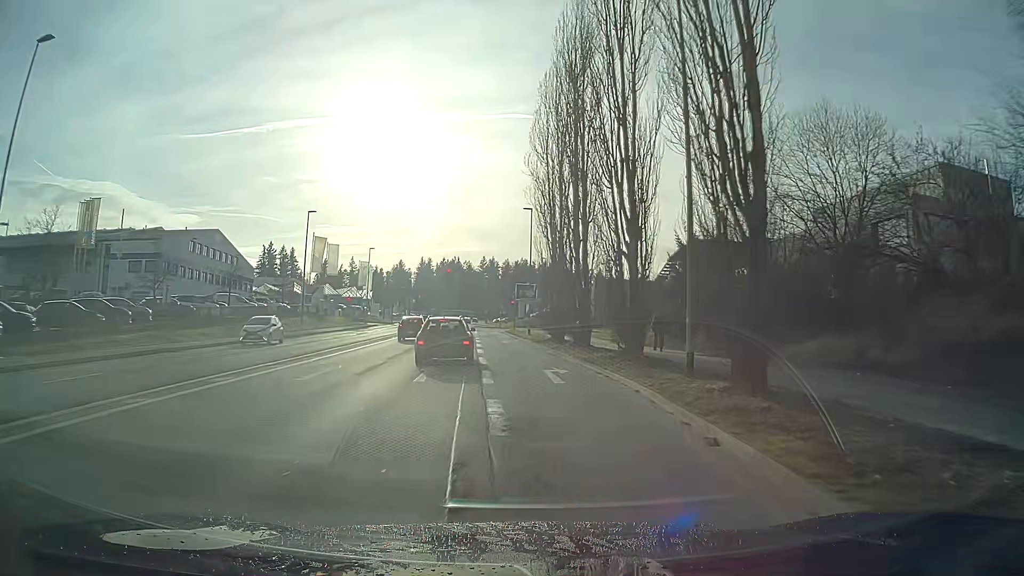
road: tertiary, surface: asphalt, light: Day
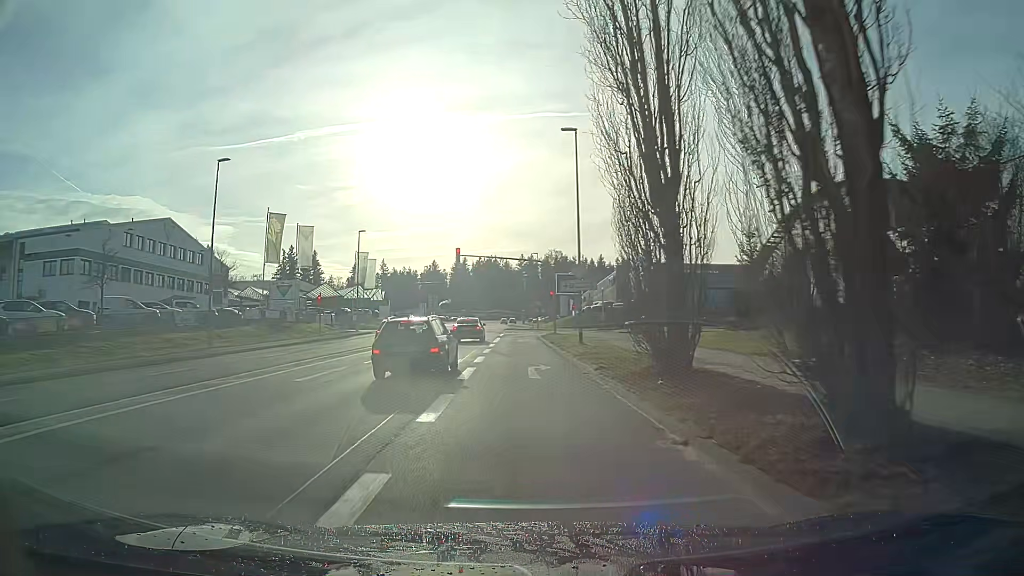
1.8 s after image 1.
(-0.8, +23.3) m; -4°
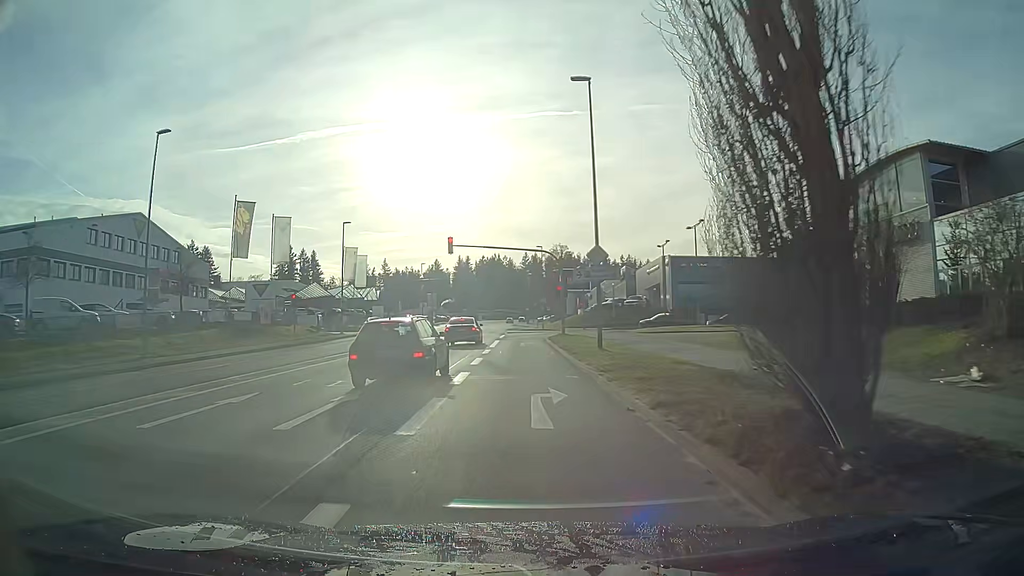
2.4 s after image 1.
(0.0, +7.1) m; 0°
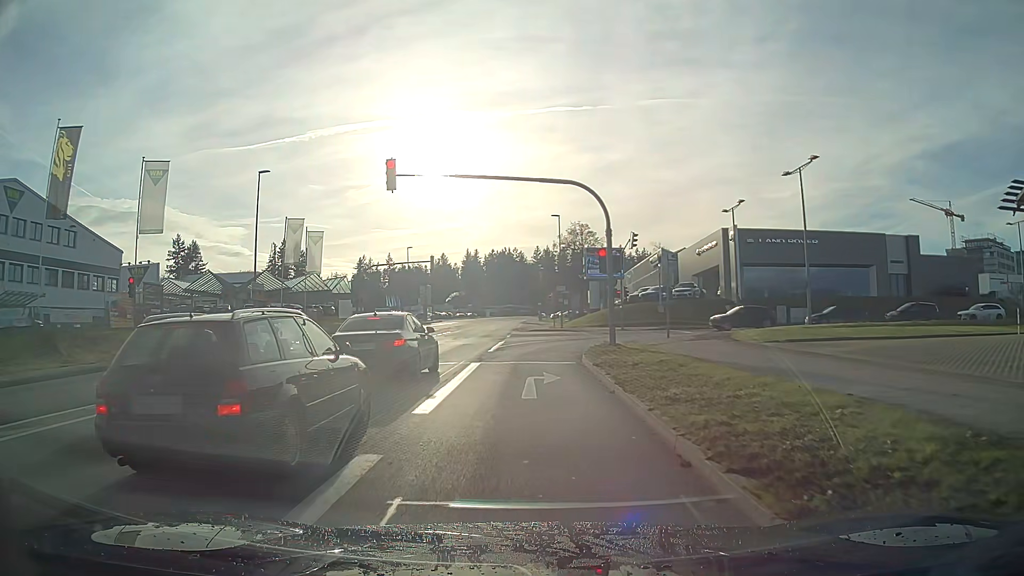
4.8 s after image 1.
(-0.1, +22.0) m; 0°
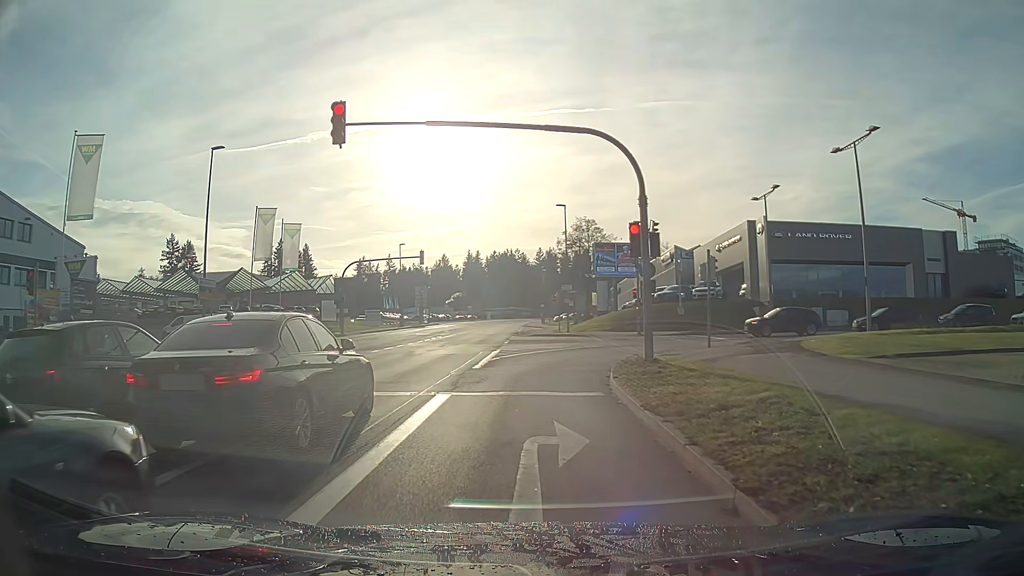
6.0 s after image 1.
(0.0, +6.7) m; 0°
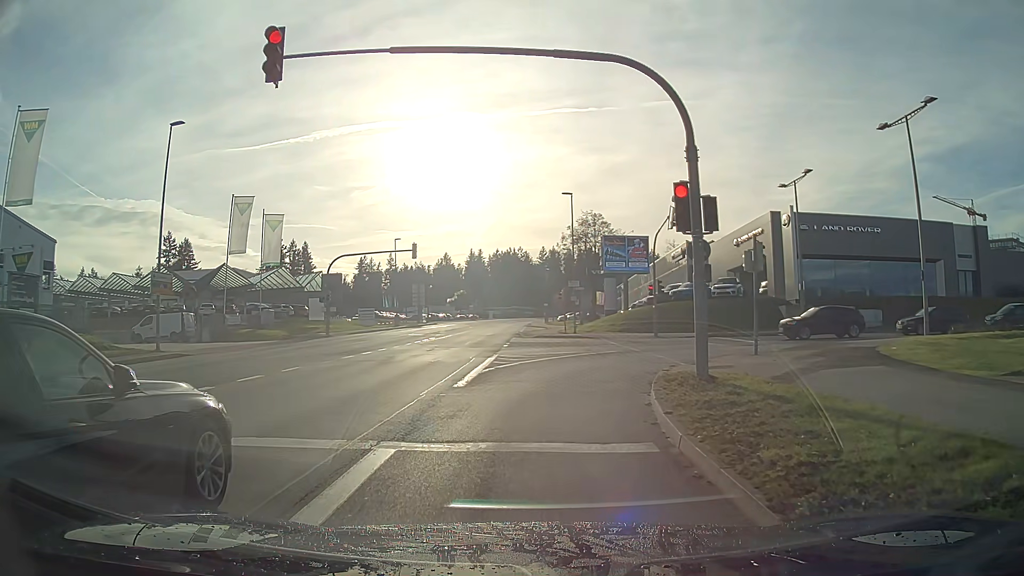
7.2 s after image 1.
(0.0, +4.7) m; 0°
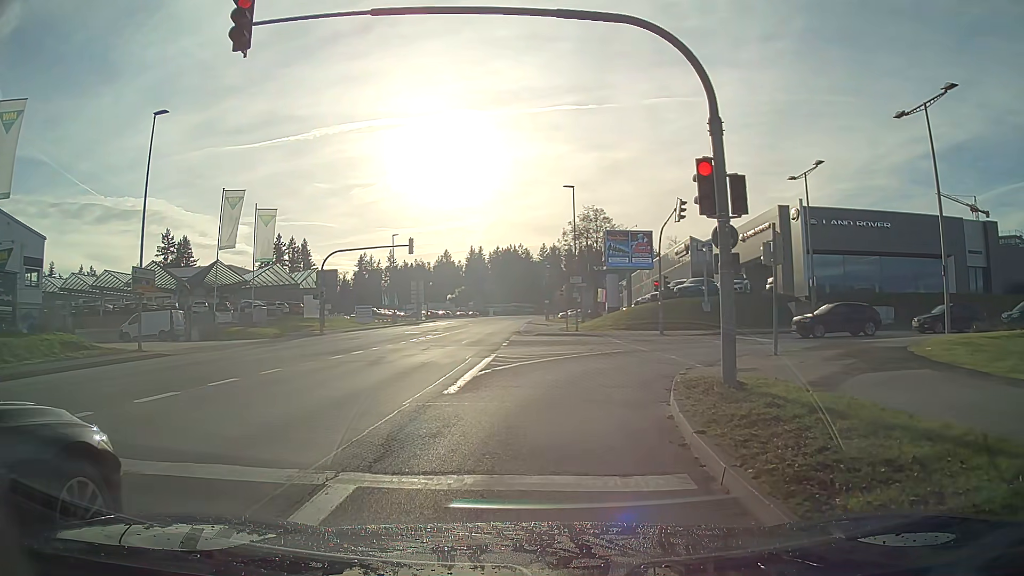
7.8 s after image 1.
(0.0, +1.5) m; 0°
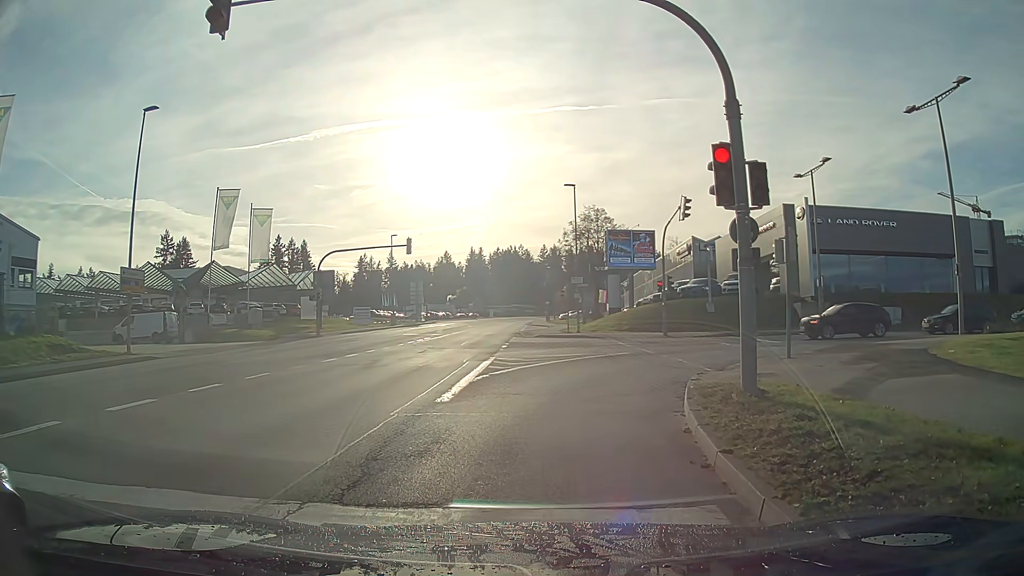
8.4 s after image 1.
(0.0, +0.9) m; 0°
